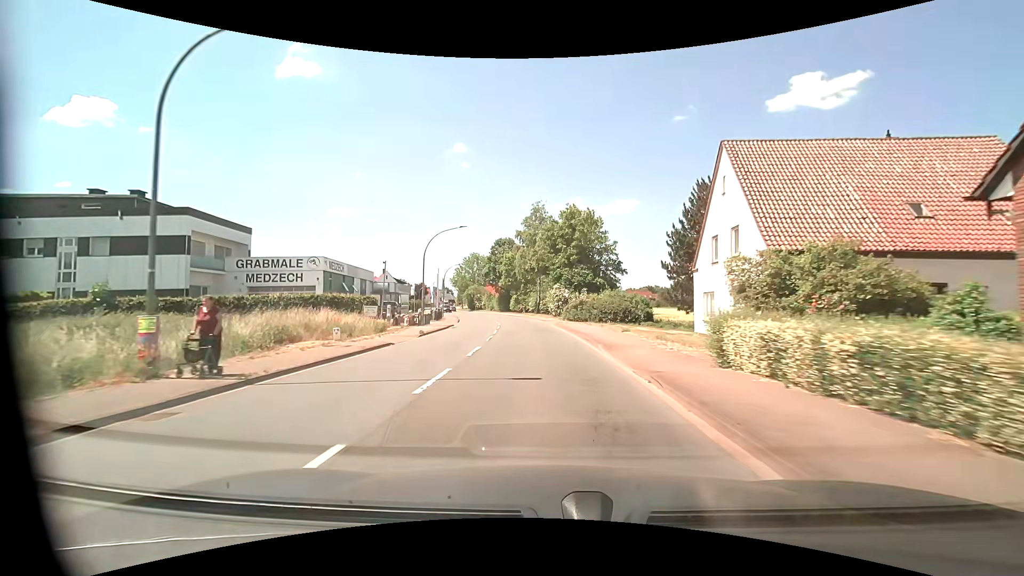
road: primary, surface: asphalt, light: Day
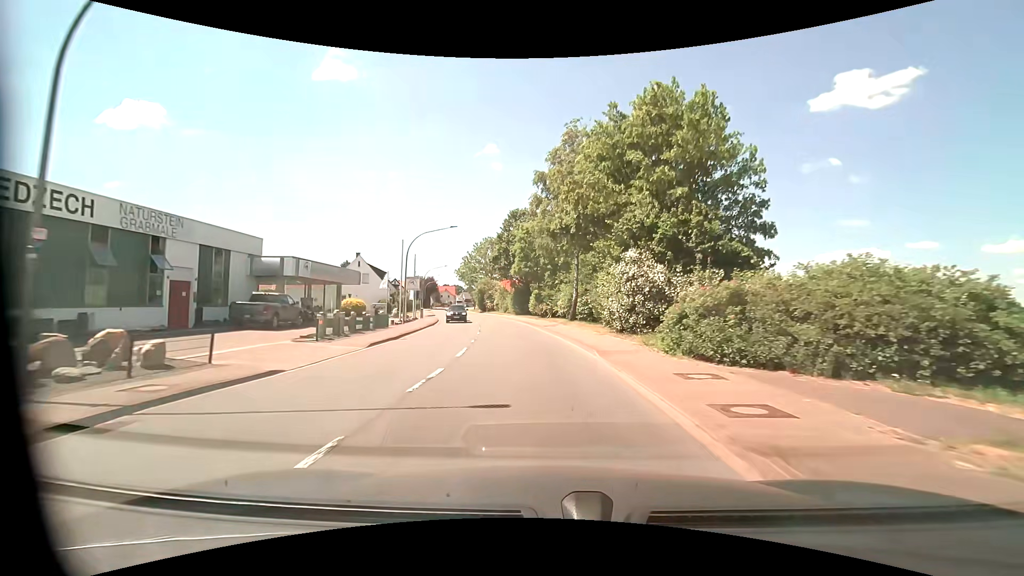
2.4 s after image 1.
(-0.9, +30.3) m; -3°
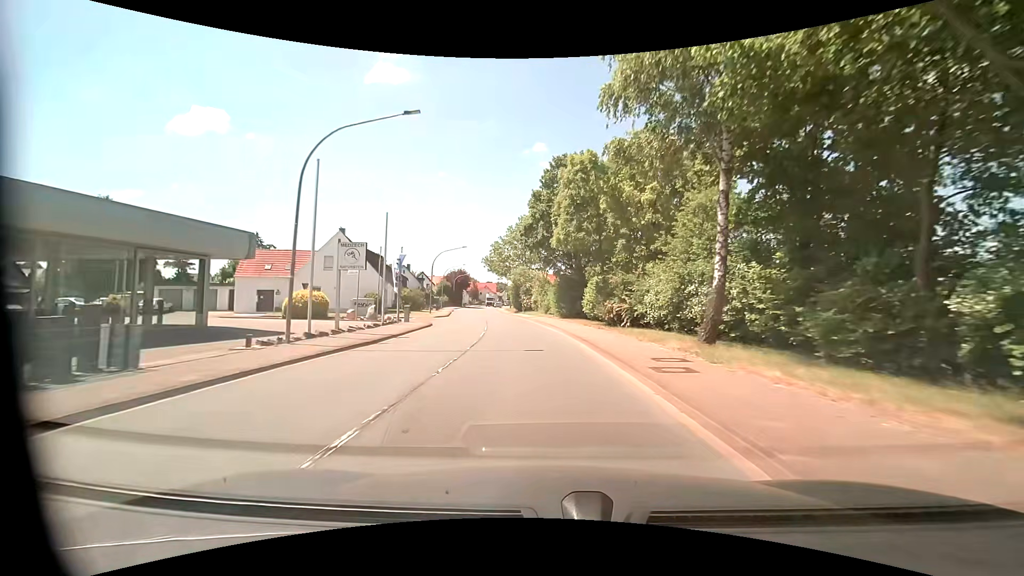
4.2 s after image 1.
(-1.2, +23.0) m; -6°
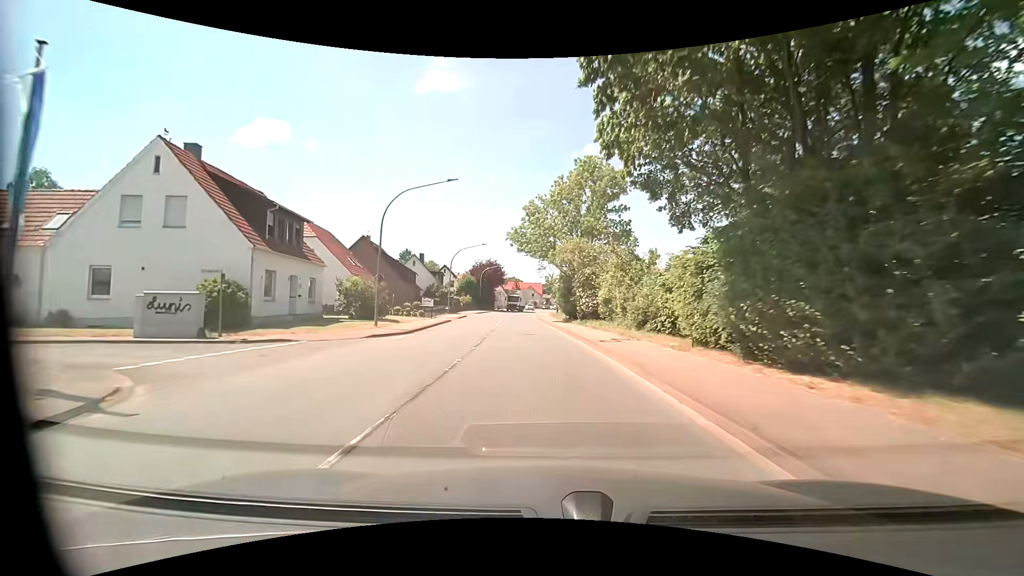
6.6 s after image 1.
(-1.7, +31.0) m; -5°
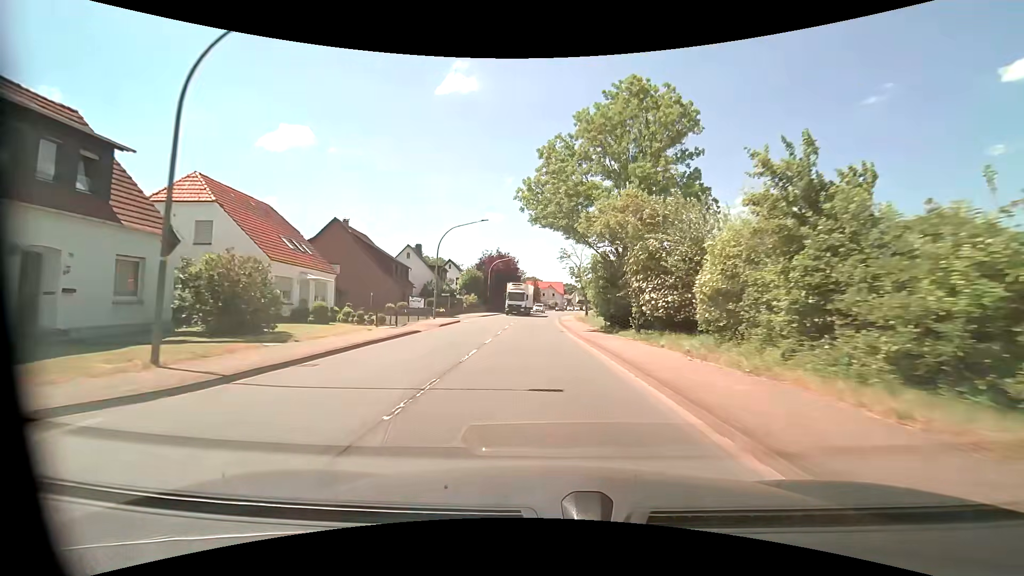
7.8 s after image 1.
(-0.4, +15.6) m; -2°
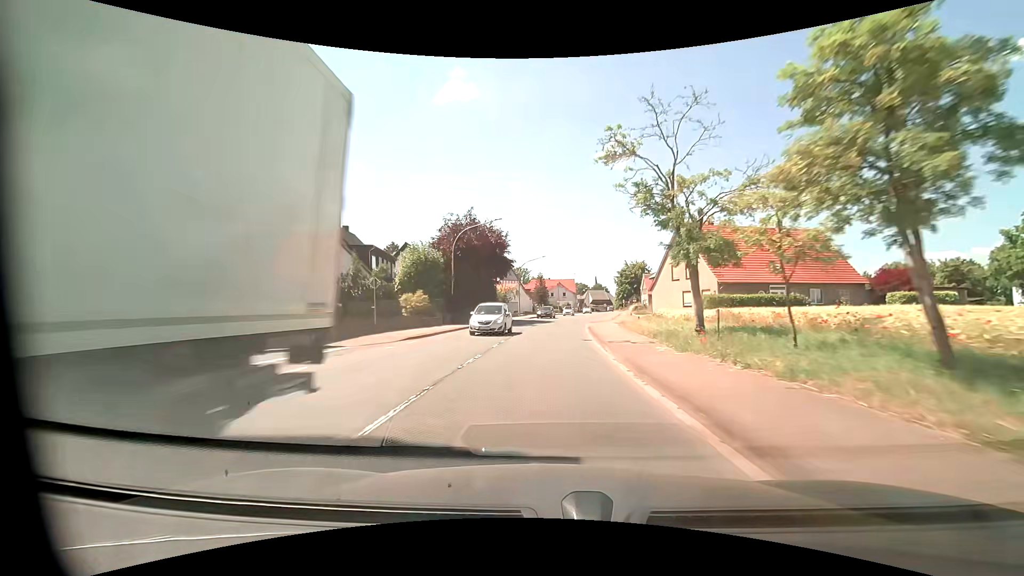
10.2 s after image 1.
(-0.3, +31.4) m; -1°
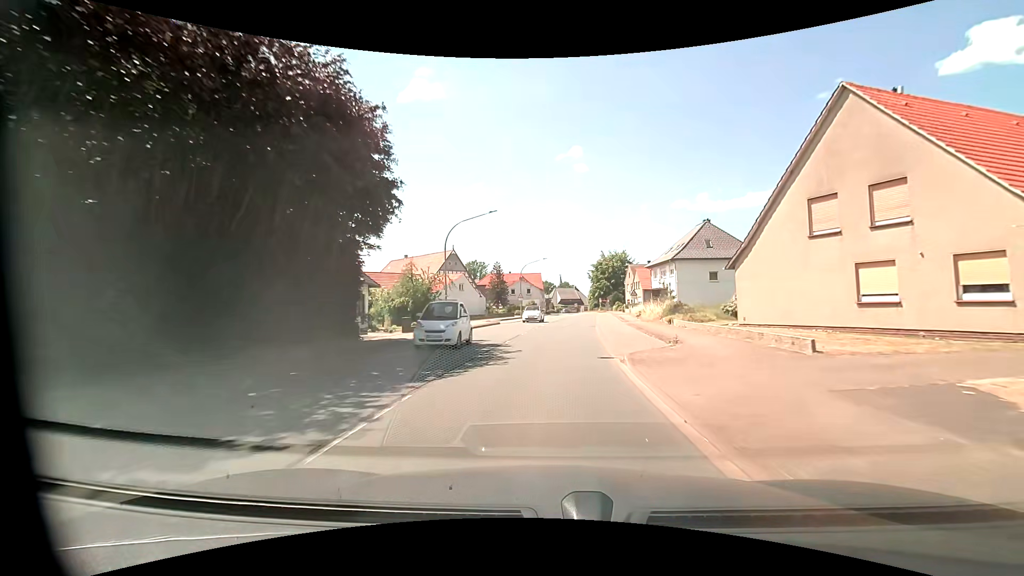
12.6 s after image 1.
(+0.9, +31.0) m; +4°
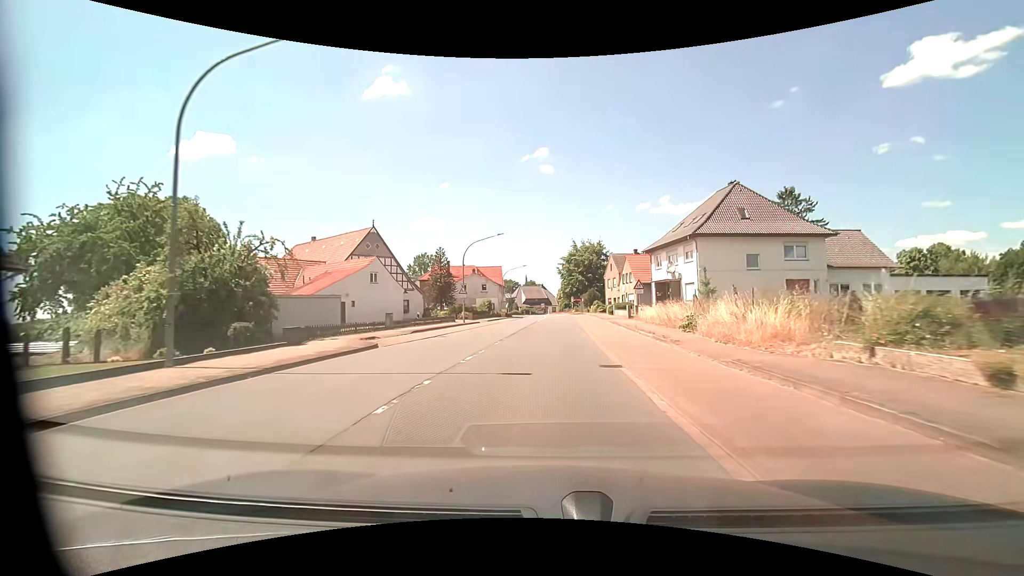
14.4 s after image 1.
(+0.8, +23.0) m; +4°
(0, +10) (0, +20) (+1, +30) (+1, +40) (+2, +50) (+2, +60) (+2, +70) (+2, +80) (+2, +90) (+2, +100) m
